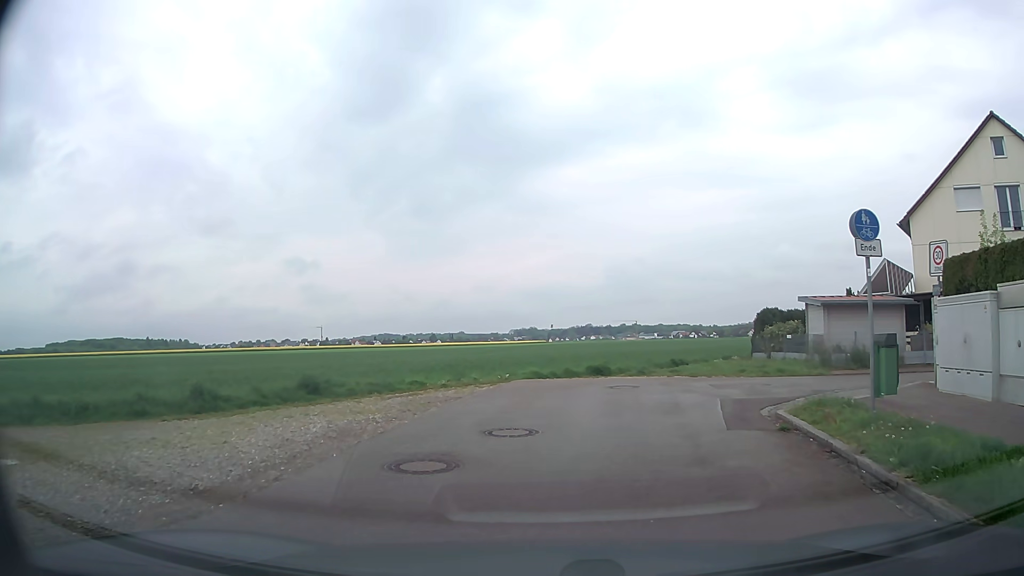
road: residential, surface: asphalt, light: Day
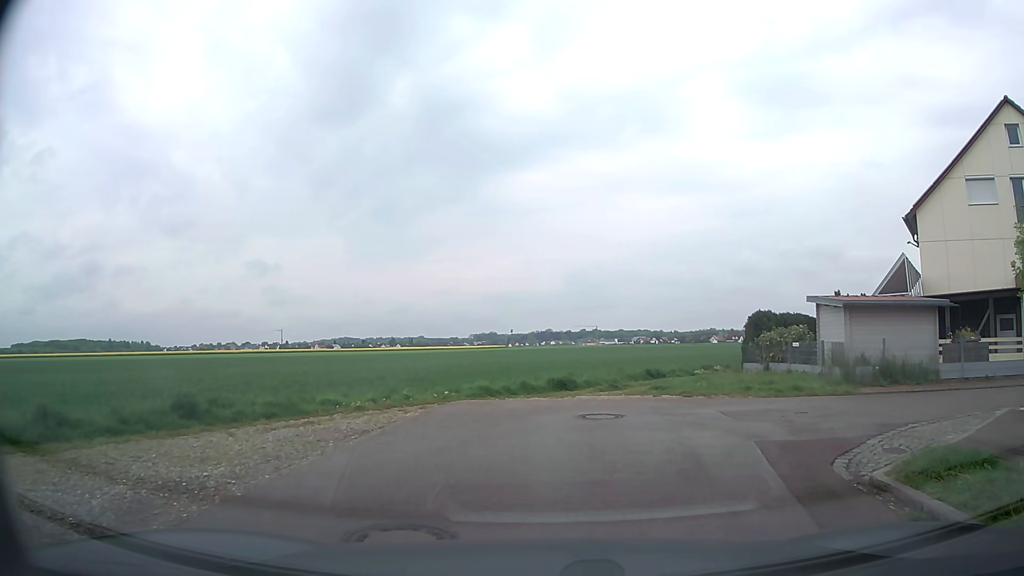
(+0.1, +4.4) m; +5°
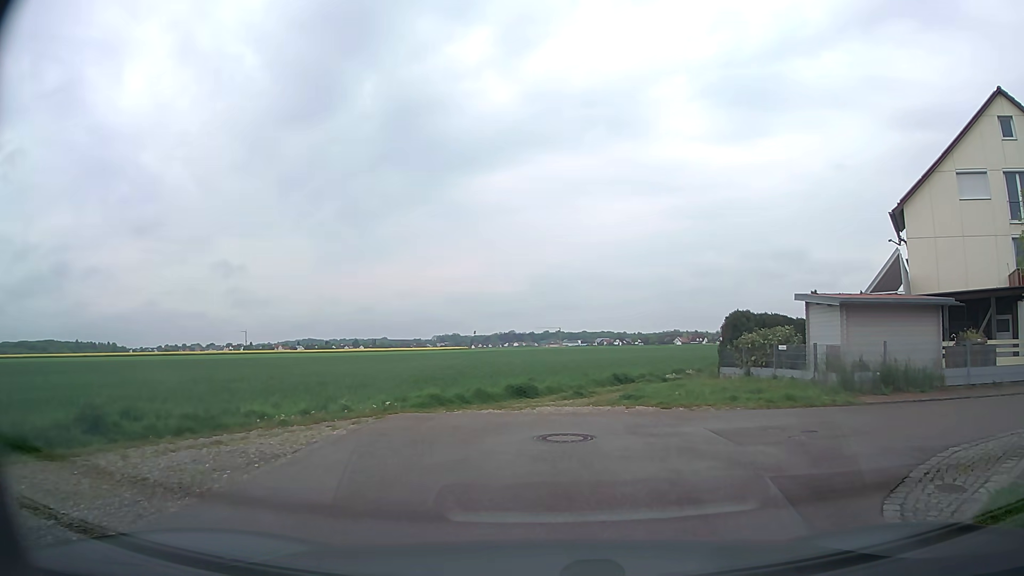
(0.0, +2.0) m; +2°
